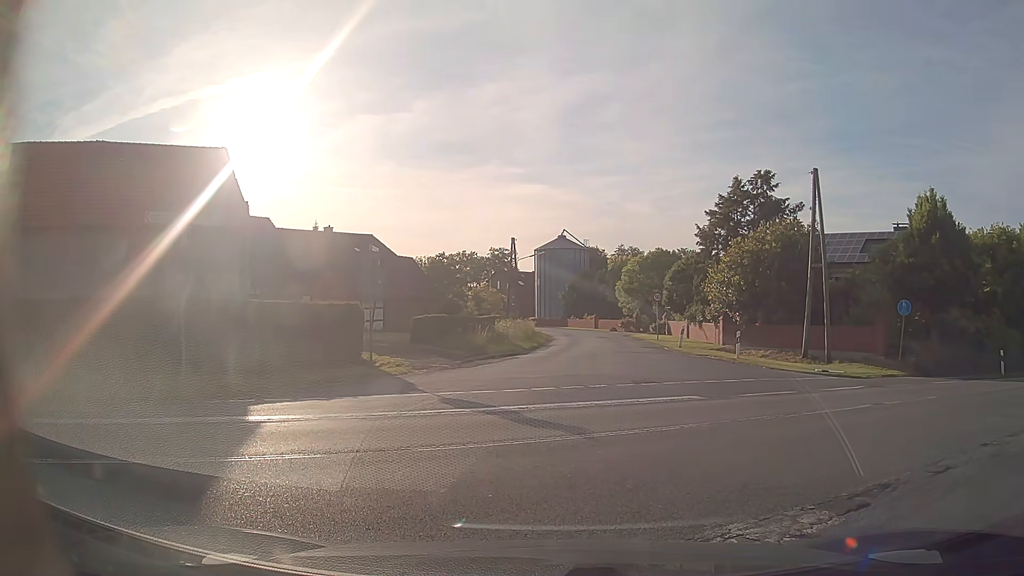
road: unclassified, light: Day
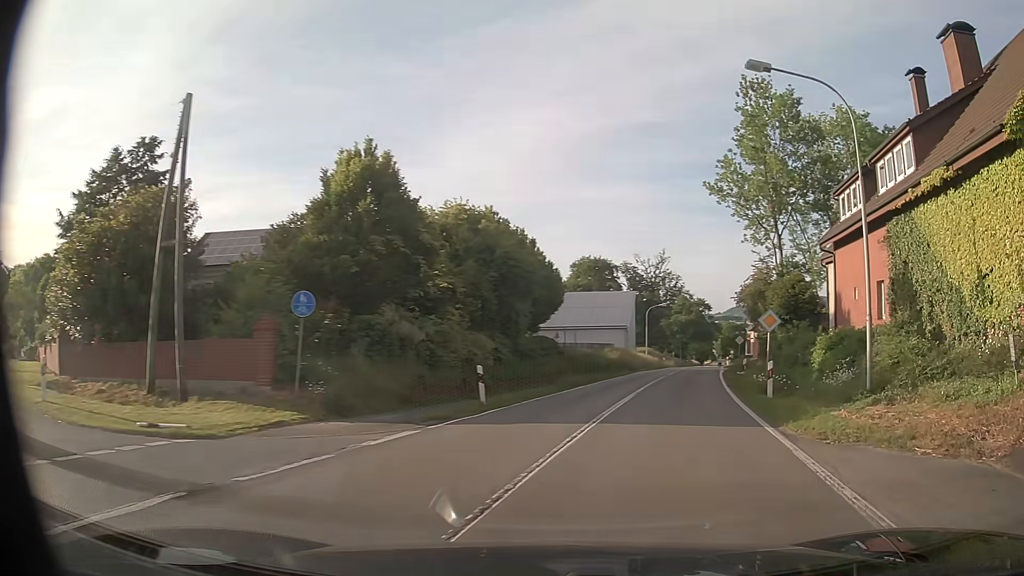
(+4.8, +11.0) m; +49°
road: tertiary
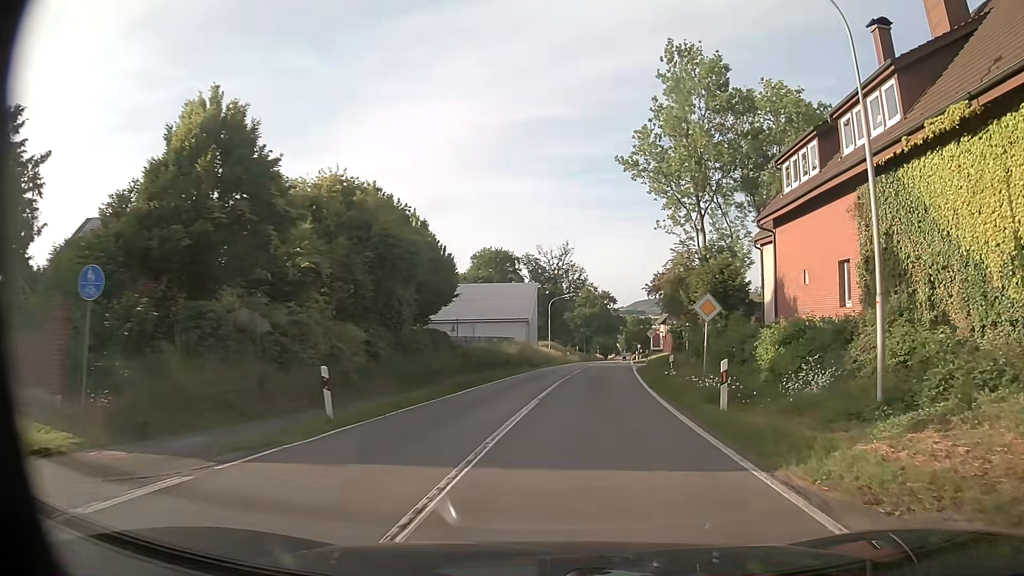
(+0.5, +5.1) m; +9°
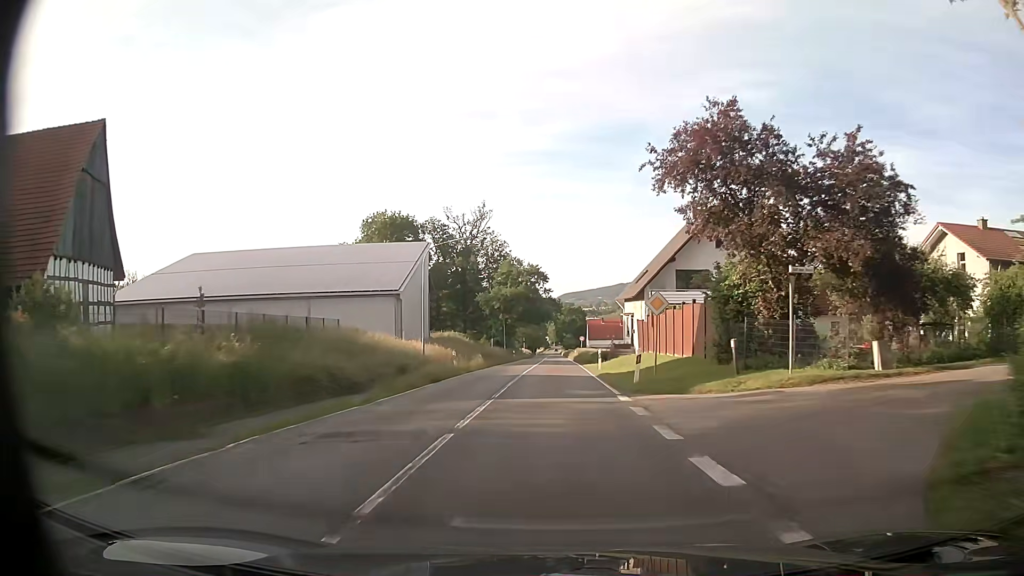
(+3.3, +39.2) m; +7°
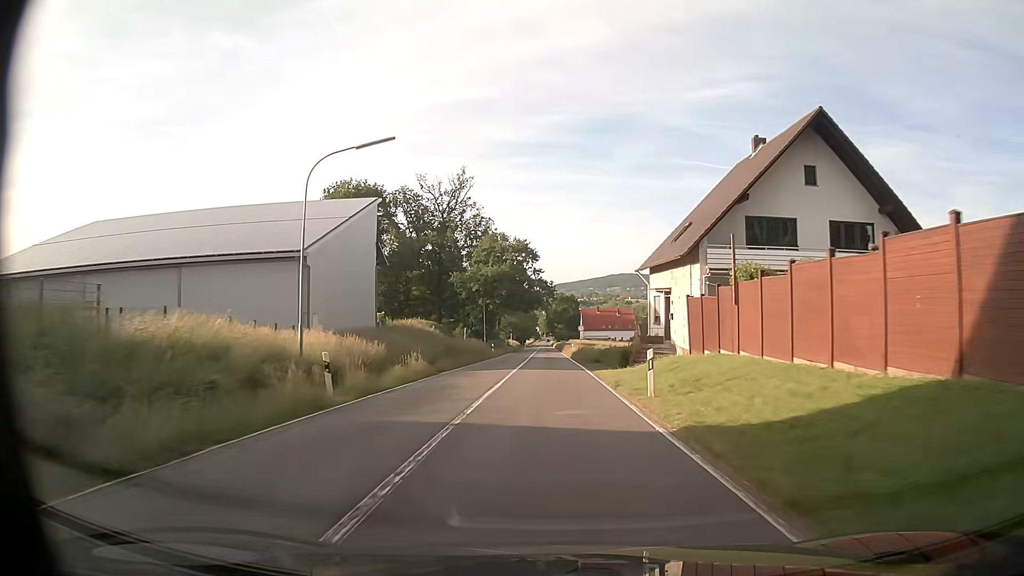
(0.0, +19.1) m; +1°
(0, +10) (0, +20) (0, +30) (0, +40) (0, +50) (0, +60) (0, +70) (0, +80) (0, +90) (0, +100) m
